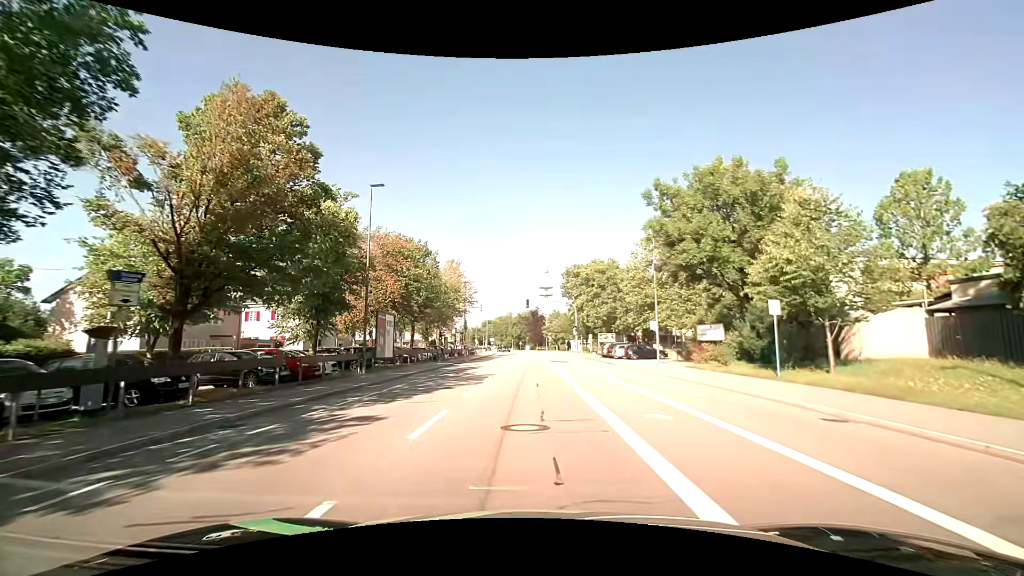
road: tertiary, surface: asphalt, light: Day
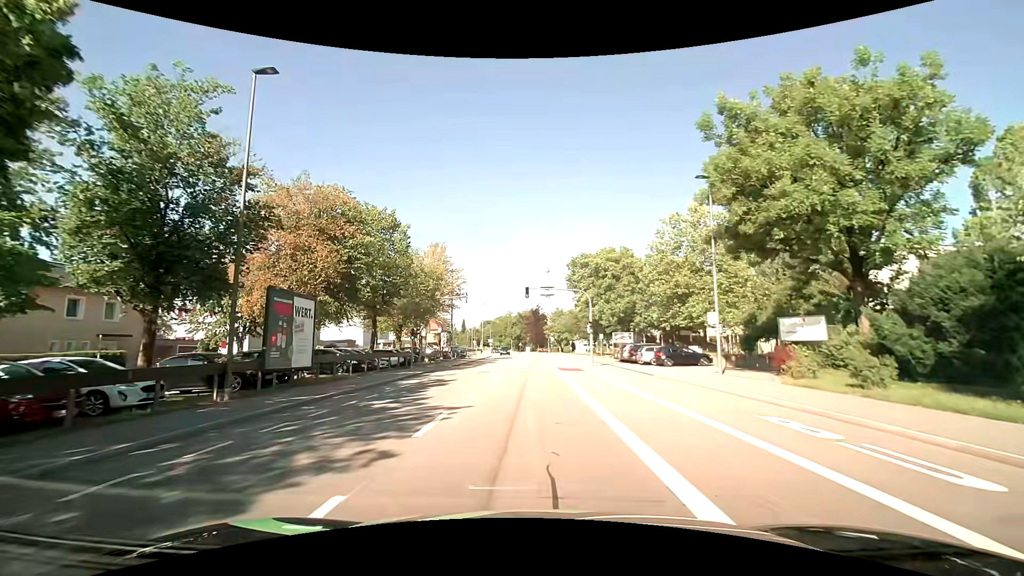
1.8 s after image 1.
(-0.1, +11.8) m; -1°
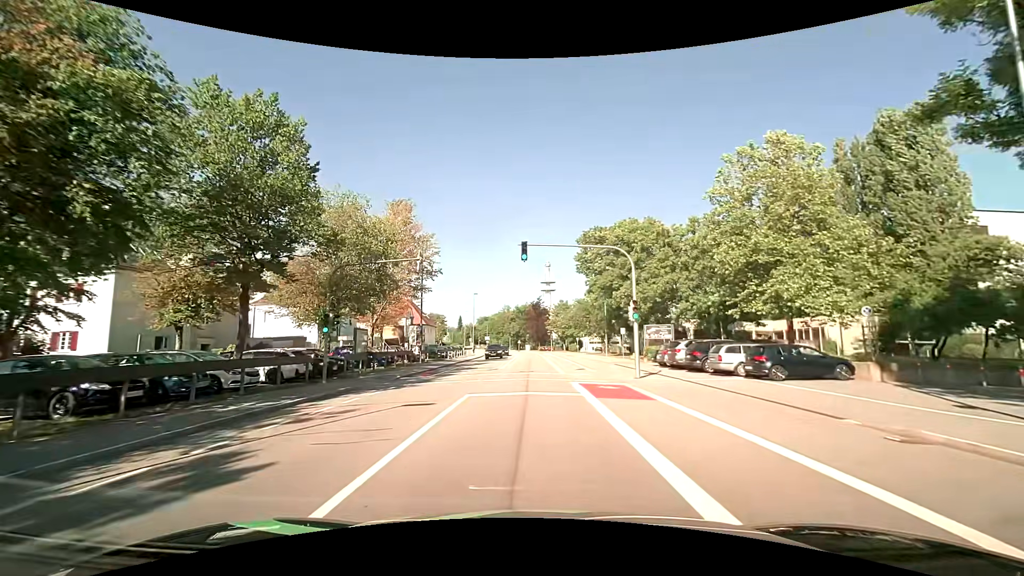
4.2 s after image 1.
(0.0, +16.1) m; 0°
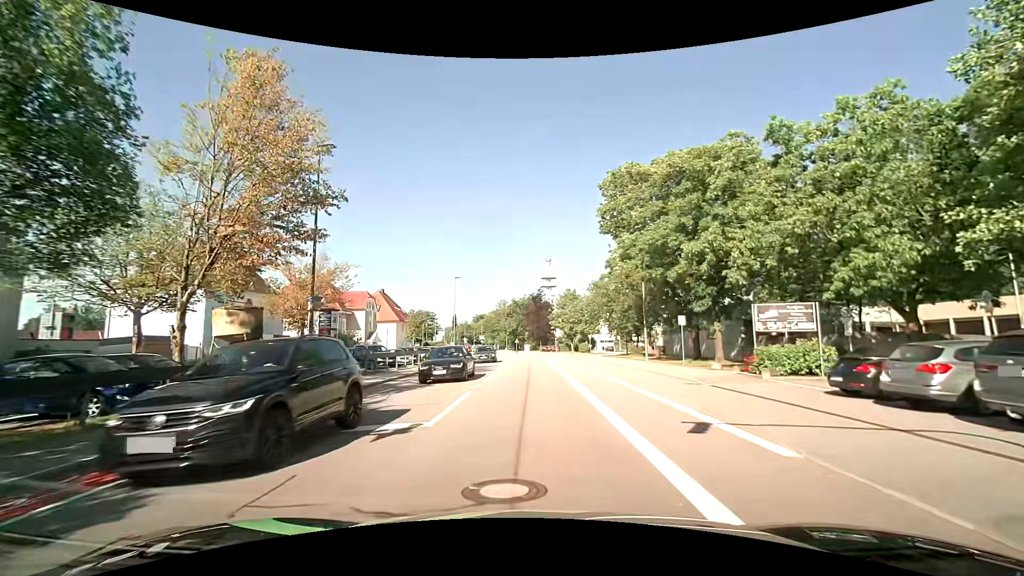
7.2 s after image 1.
(+0.1, +20.7) m; 0°
(0, +10) (0, +20) (0, +30) (0, +40) (0, +50) (0, +60) (-1, +70) (-1, +80) (-3, +90) (-4, +100) m
